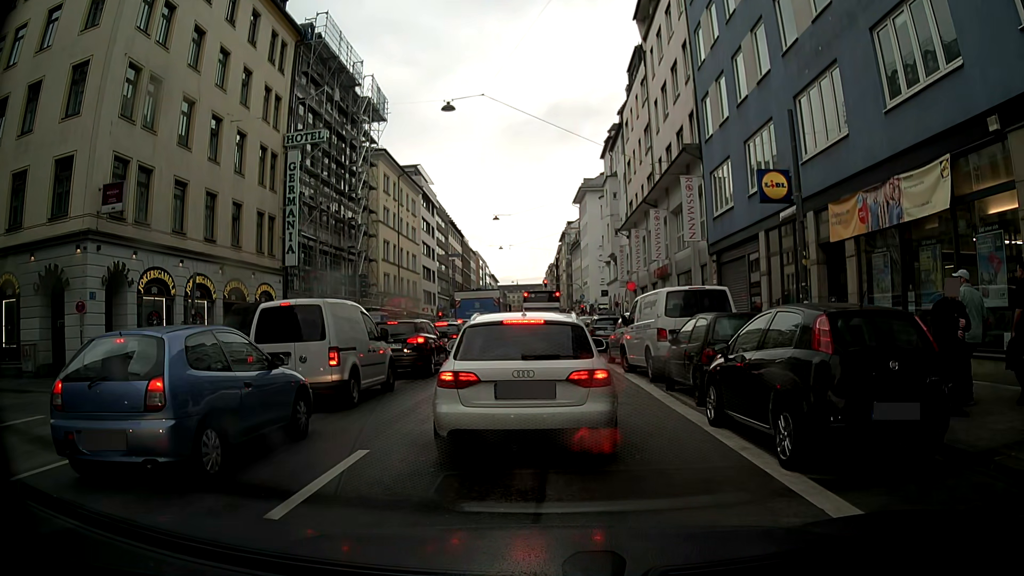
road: secondary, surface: asphalt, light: Day
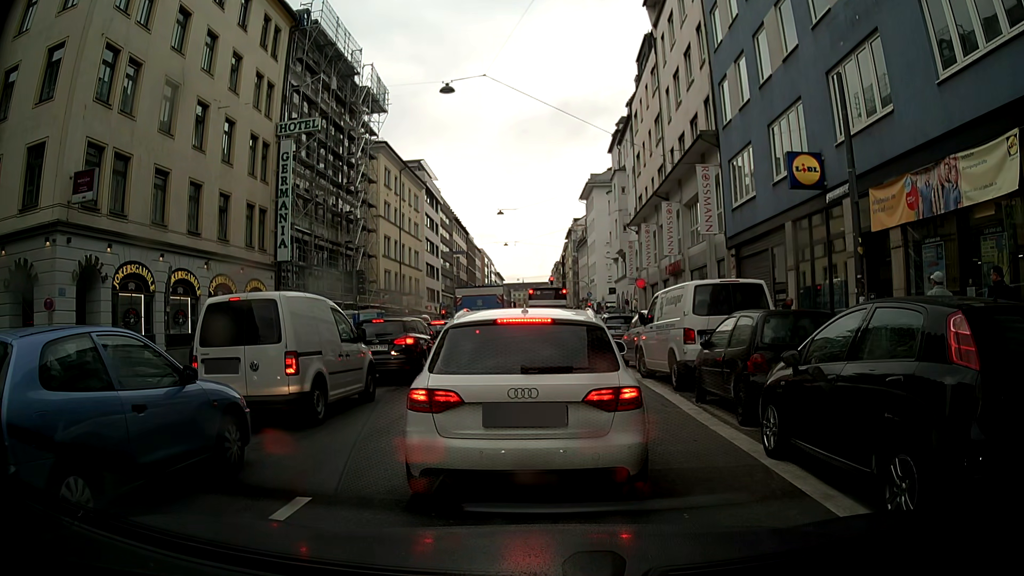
(0.0, +2.0) m; +1°
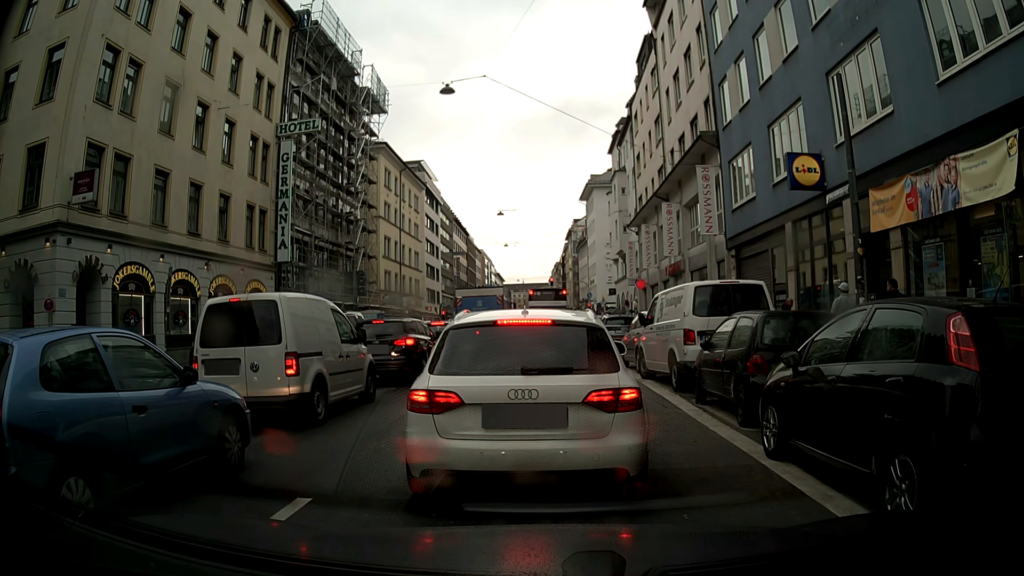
(0.0, +0.1) m; 0°
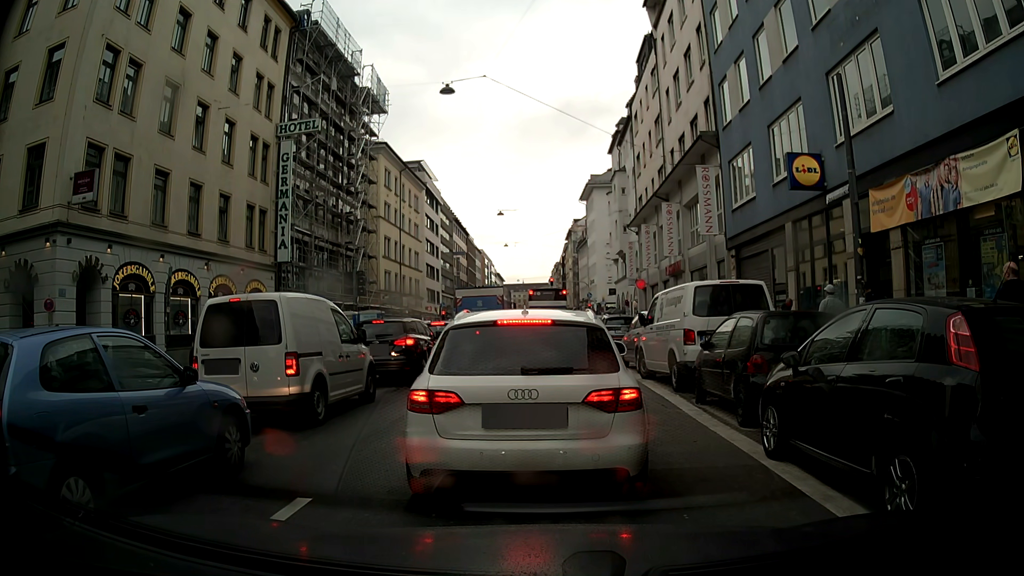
(0.0, 0.0) m; 0°
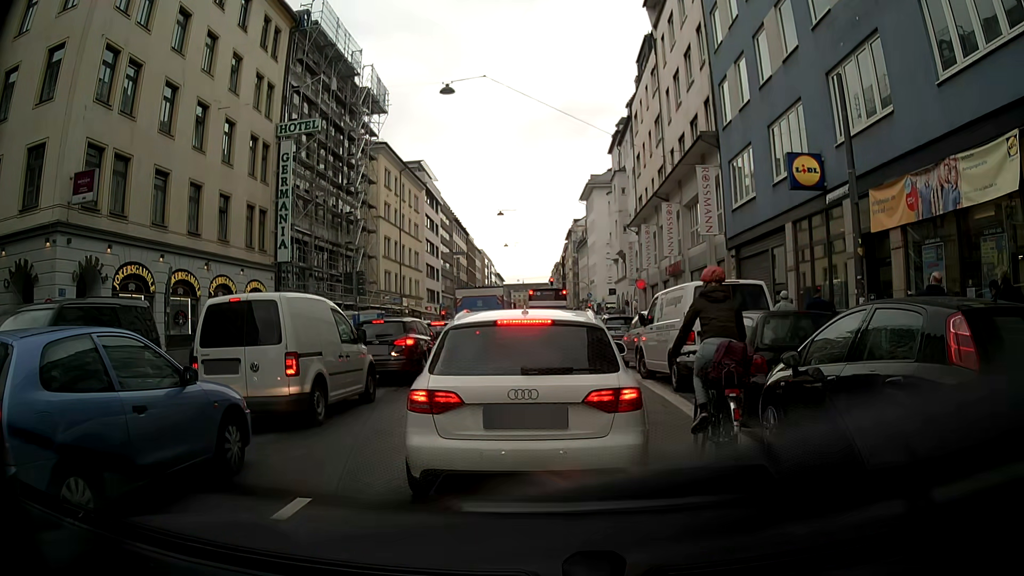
(0.0, 0.0) m; 0°
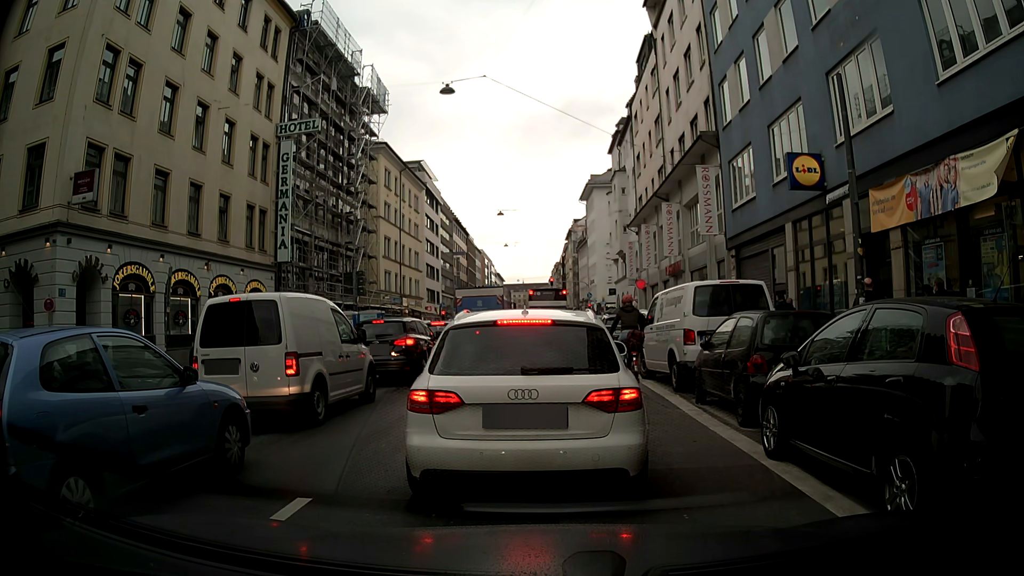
(0.0, 0.0) m; 0°
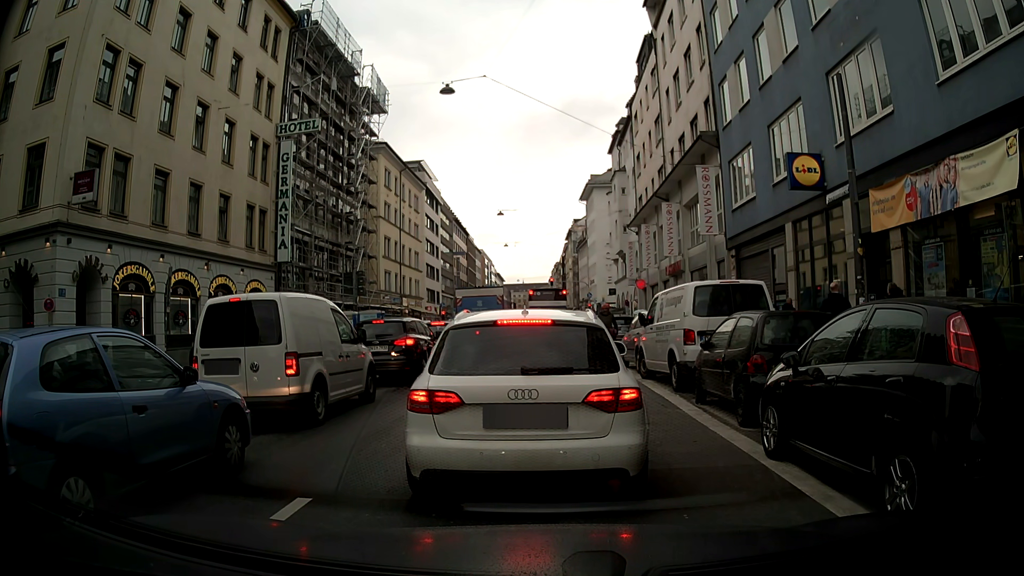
(0.0, 0.0) m; 0°
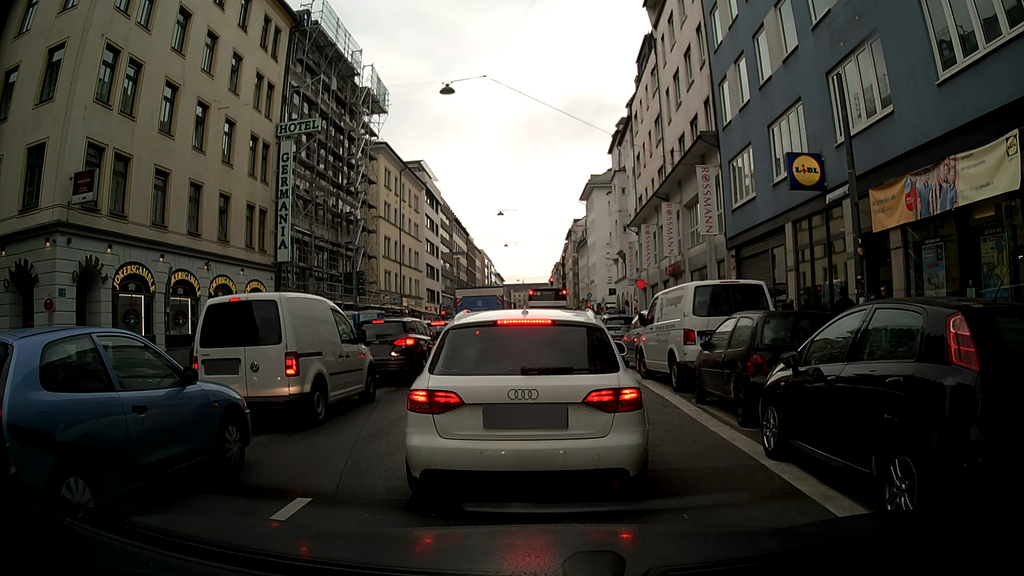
(0.0, 0.0) m; 0°
